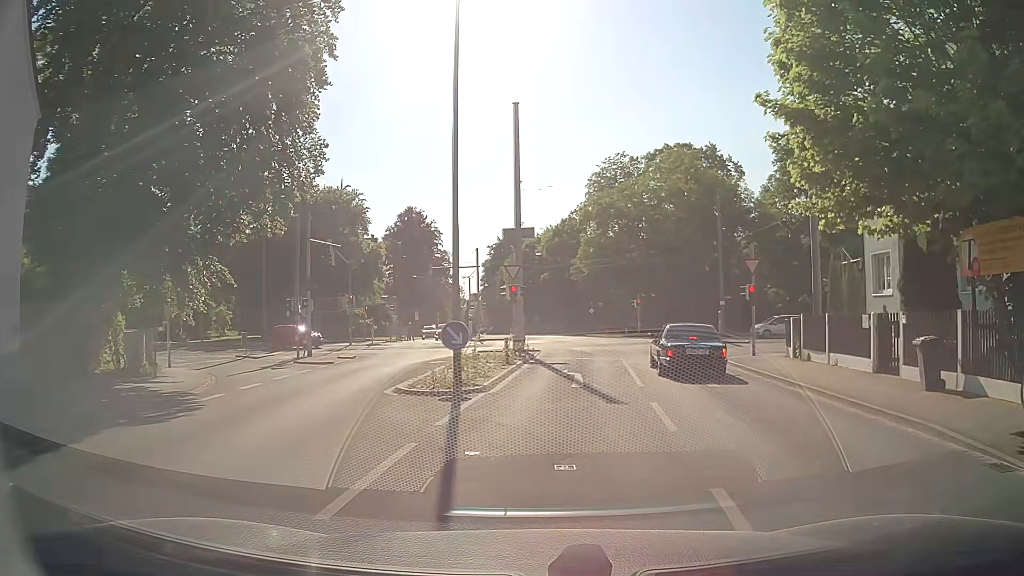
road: residential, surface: asphalt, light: Day
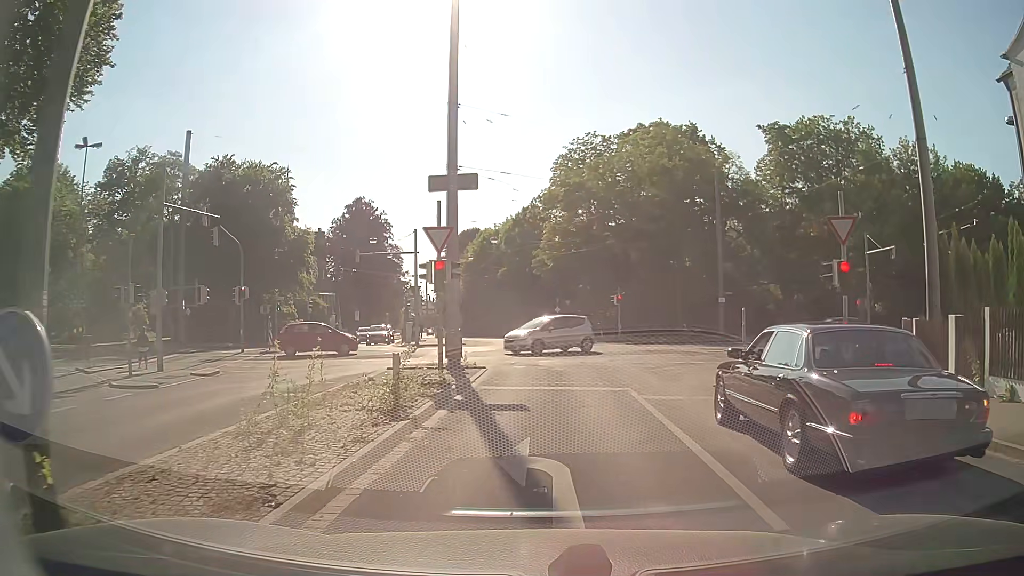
(+0.4, +11.5) m; +3°
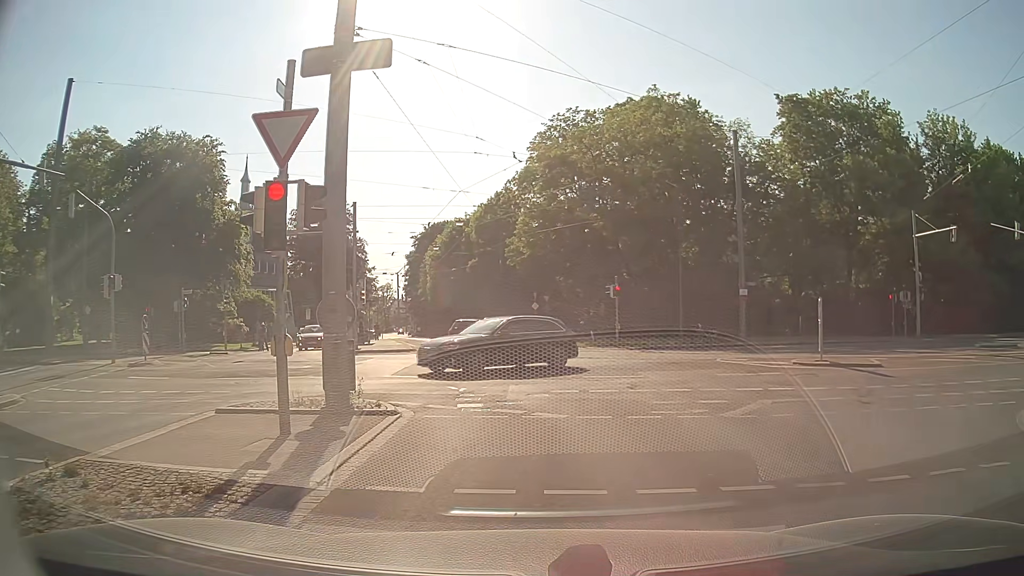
(+0.2, +9.7) m; +5°
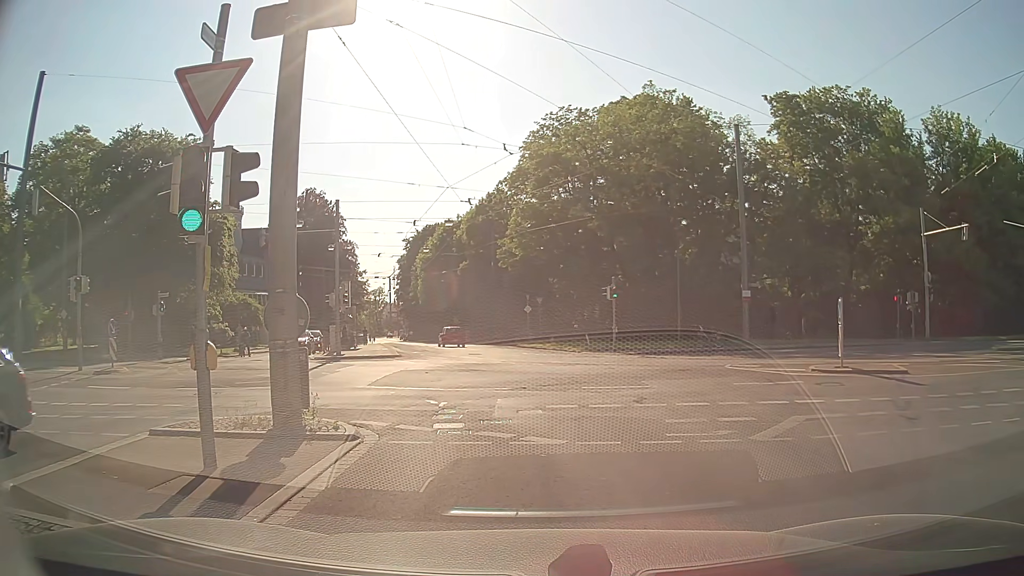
(-0.1, +1.7) m; -2°
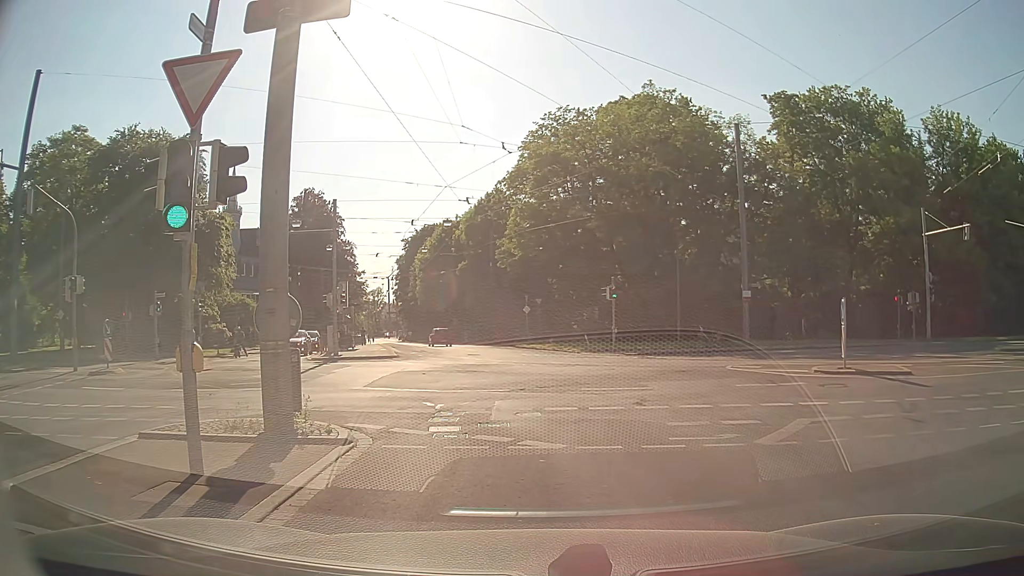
(0.0, +0.3) m; 0°
